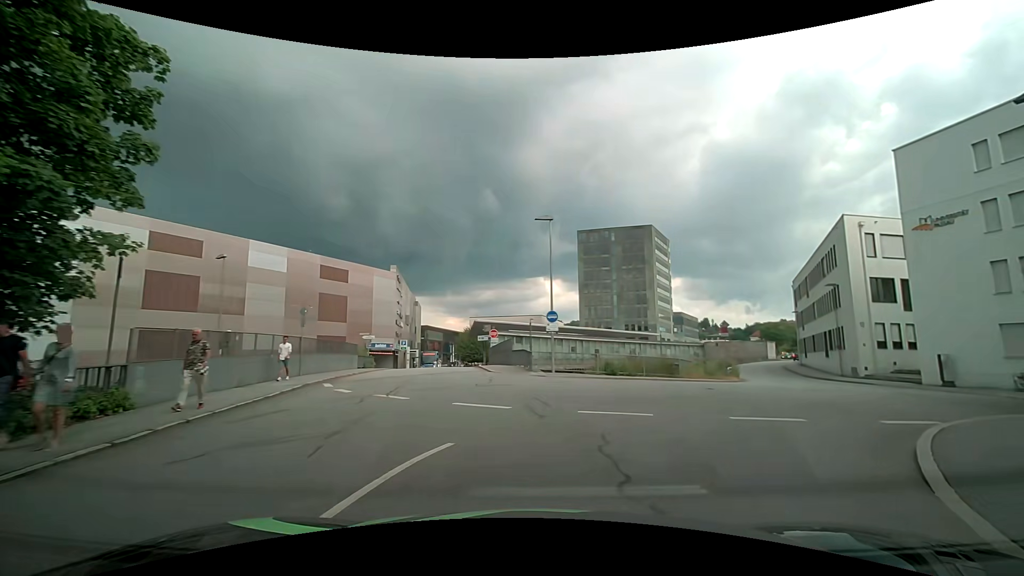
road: residential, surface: asphalt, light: Day
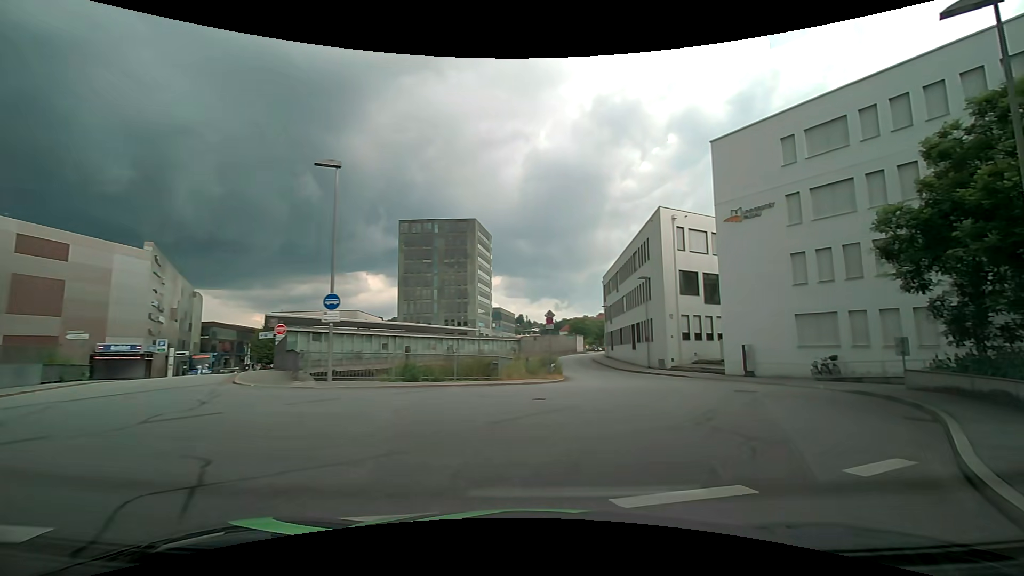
(+1.3, +6.5) m; +23°
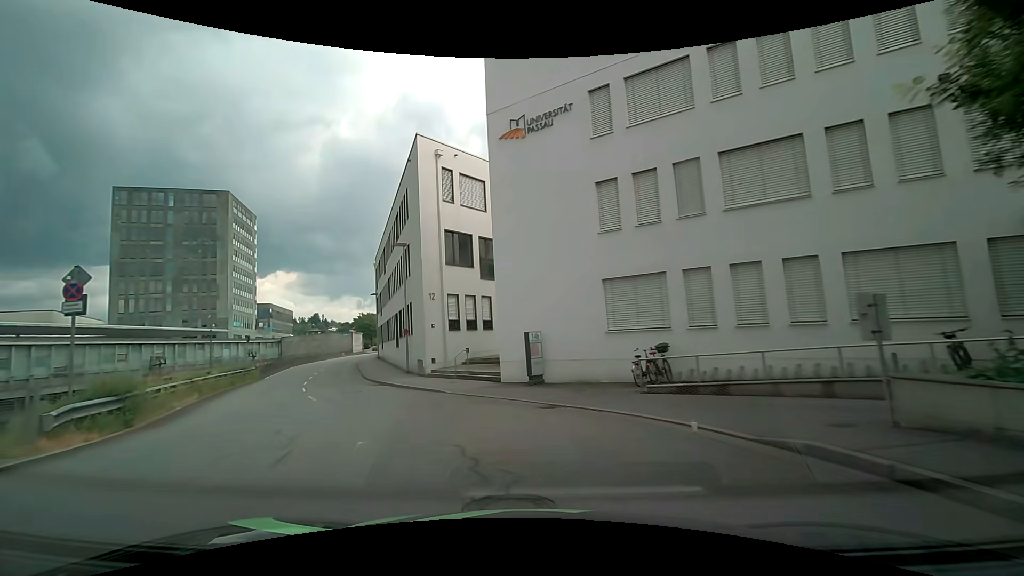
(+5.3, +13.6) m; +23°
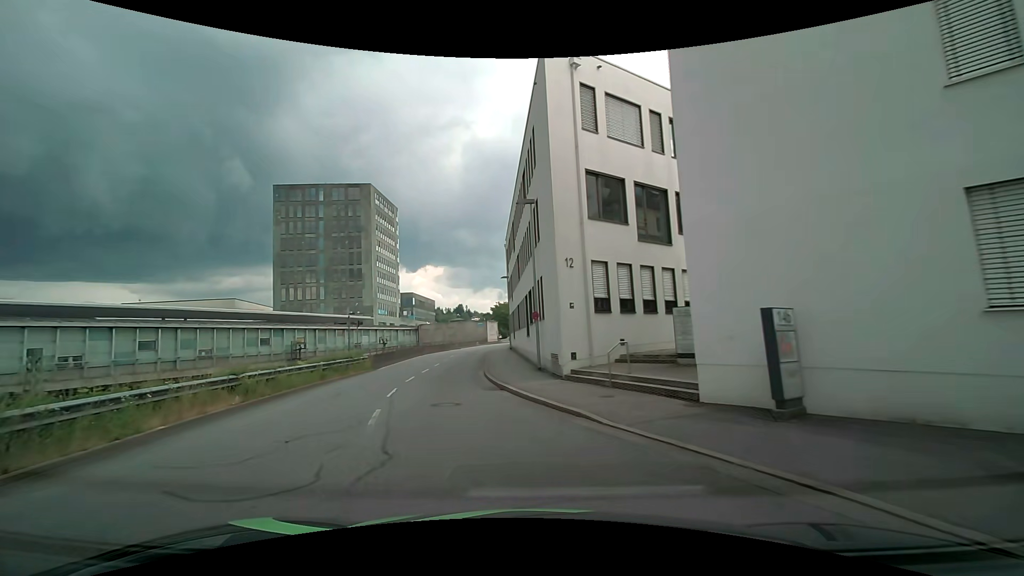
(-1.2, +8.3) m; -15°
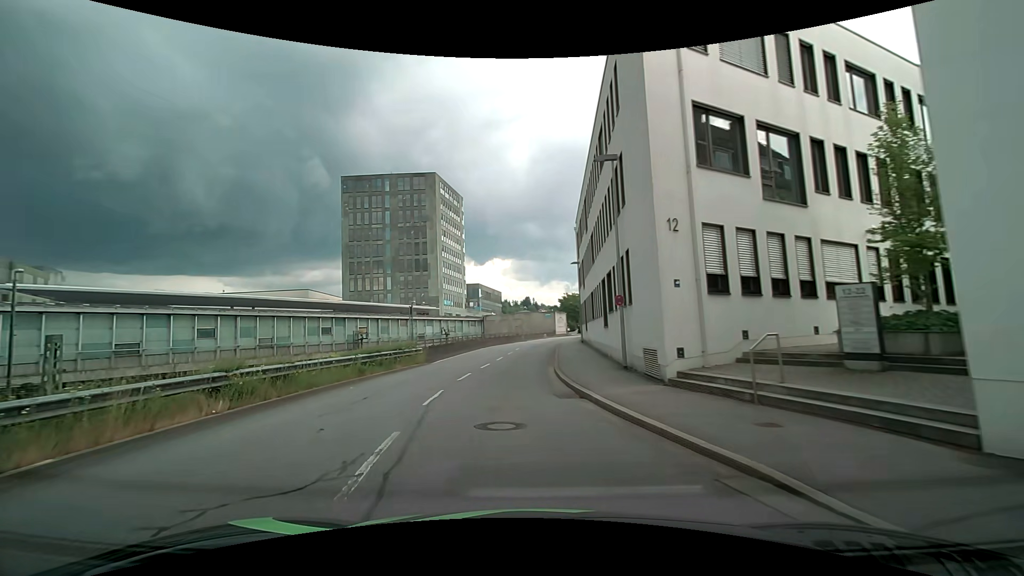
(-0.4, +4.5) m; -8°
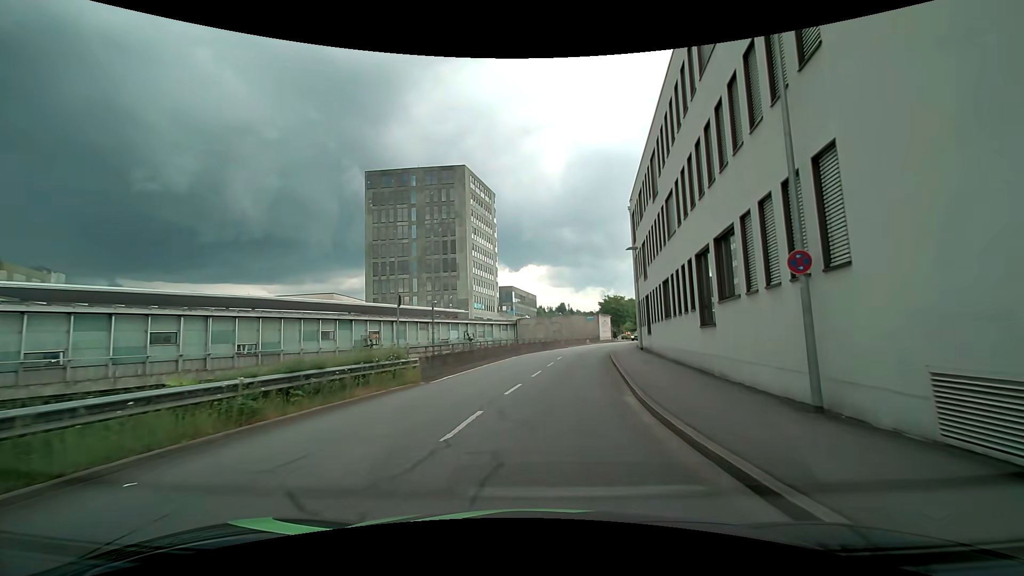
(-0.6, +9.7) m; -5°
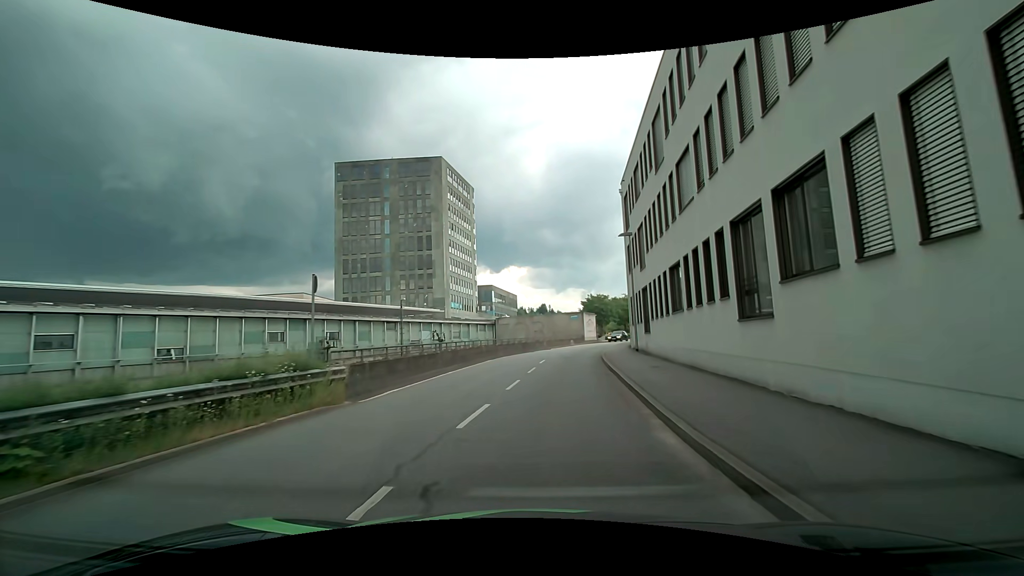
(+0.1, +5.2) m; +3°
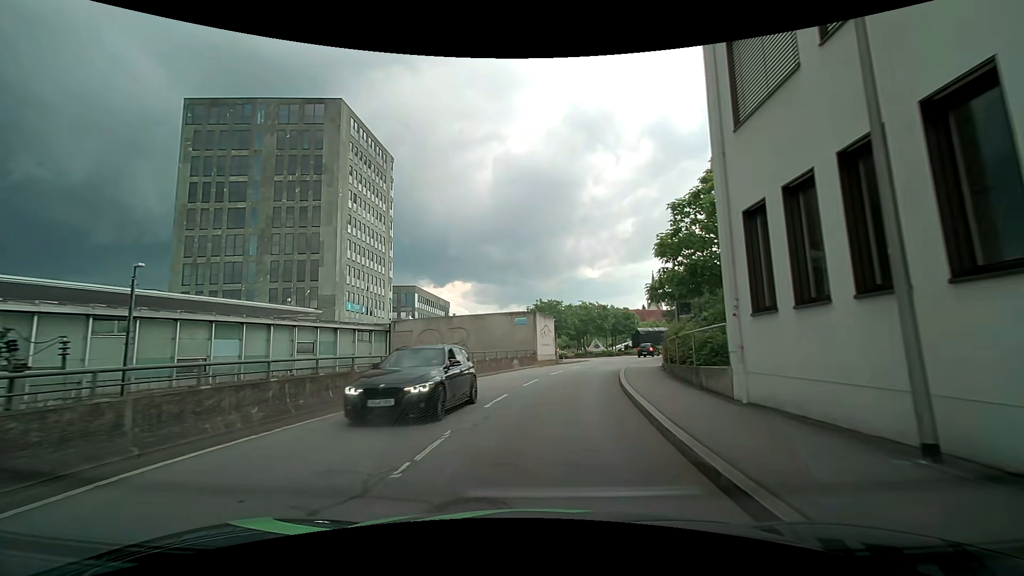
(+1.7, +26.5) m; +7°
(0, +10) (+1, +20) (+3, +30) (+6, +39) (+9, +49) (+12, +58) (+20, +64) (+30, +65) (+40, +67) (+50, +67) m
